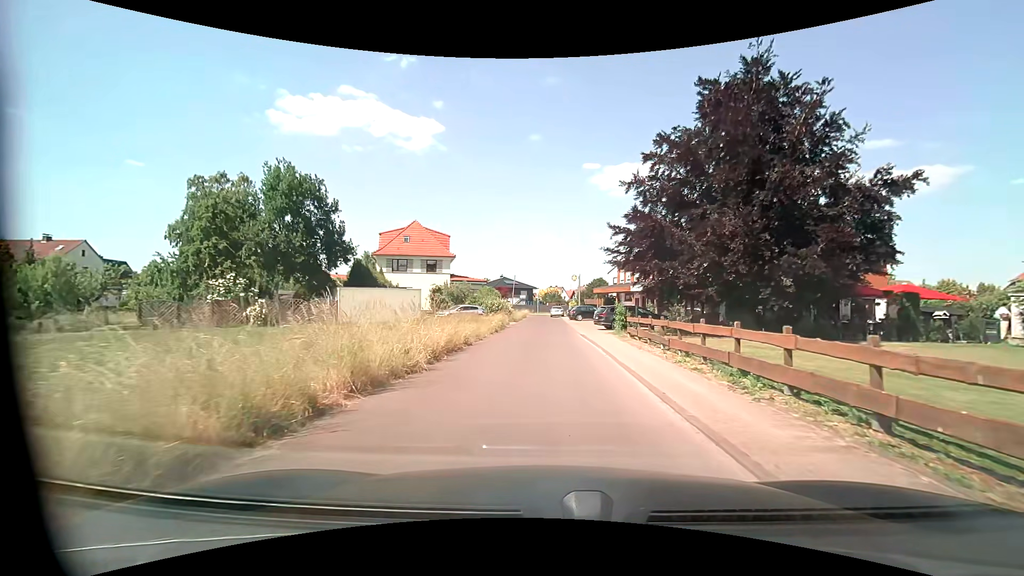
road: residential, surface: asphalt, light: Day
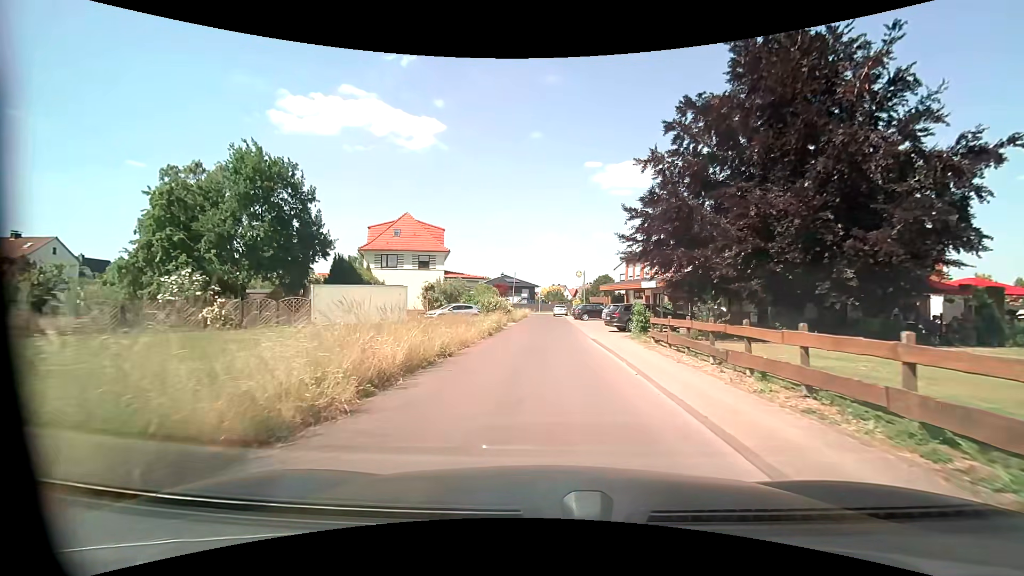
(0.0, +4.4) m; +1°
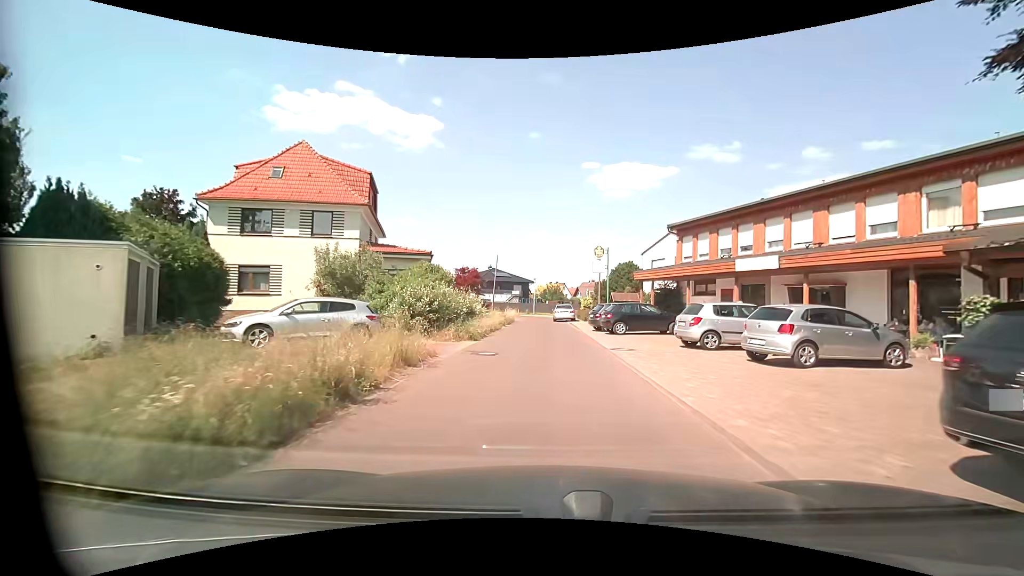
(-0.3, +22.6) m; -1°
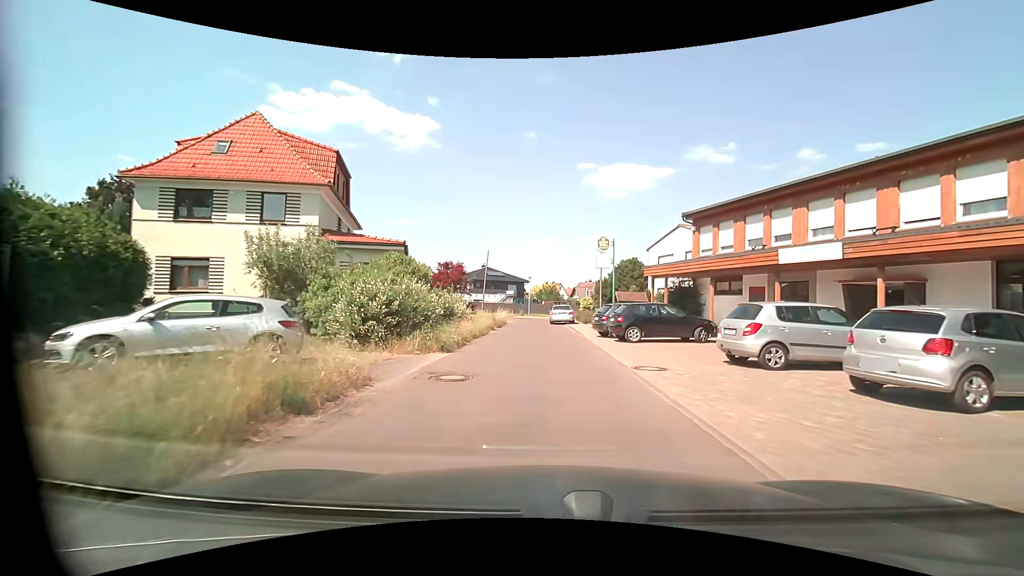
(0.0, +4.5) m; 0°
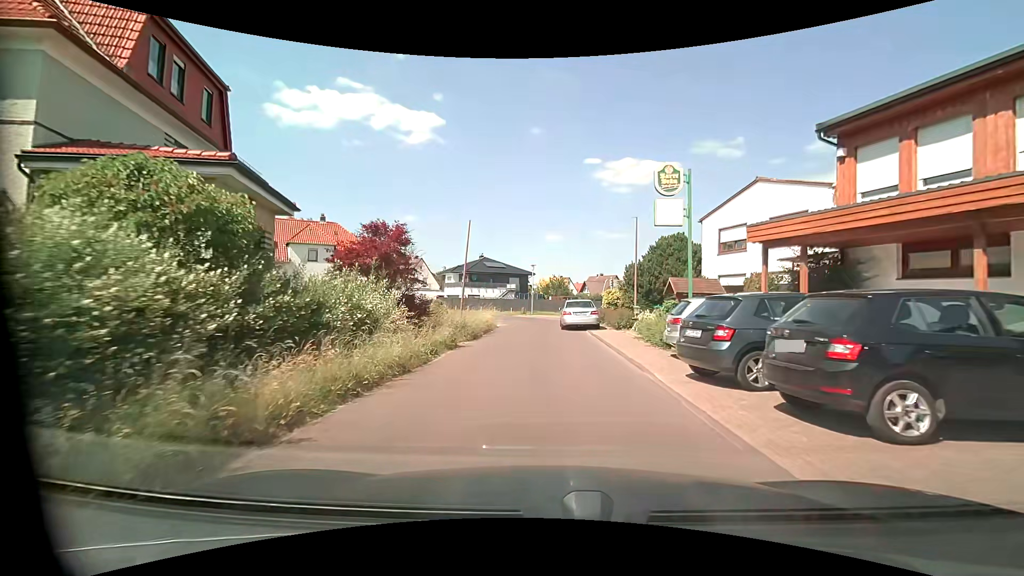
(+0.1, +13.4) m; 0°
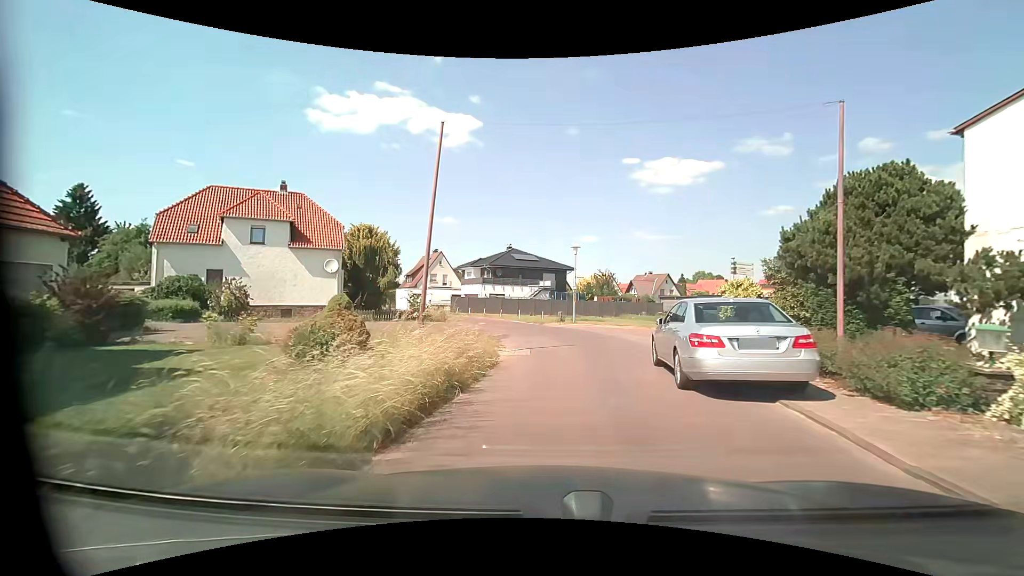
(-0.6, +16.1) m; -5°
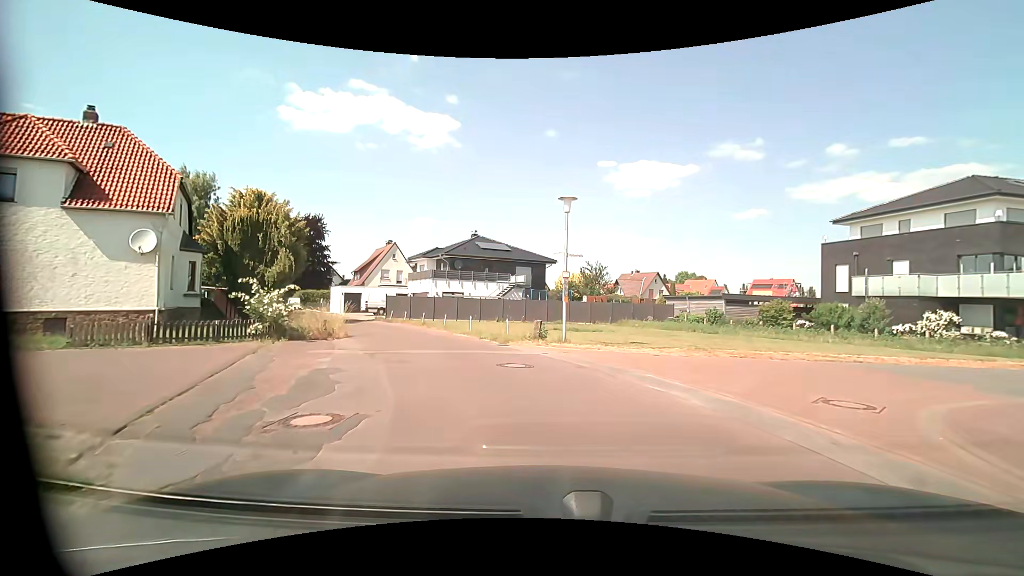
(+0.3, +14.6) m; +4°
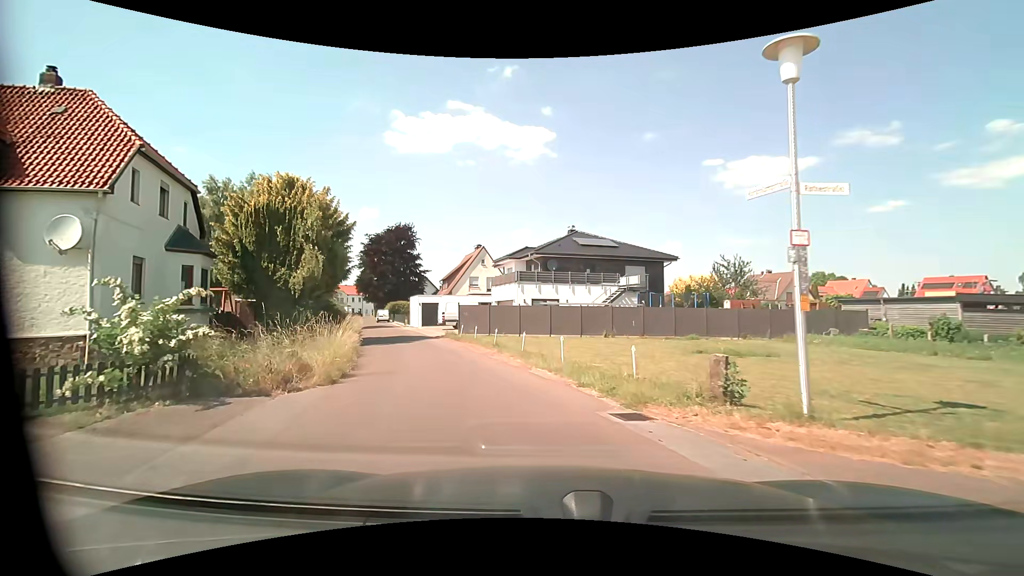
(-0.9, +9.8) m; -12°
(-1, +10) (-4, +19) (-8, +29) (-12, +38) (-15, +47) (-19, +57) (-24, +65) (-28, +75) (-31, +84) (-34, +94) m
